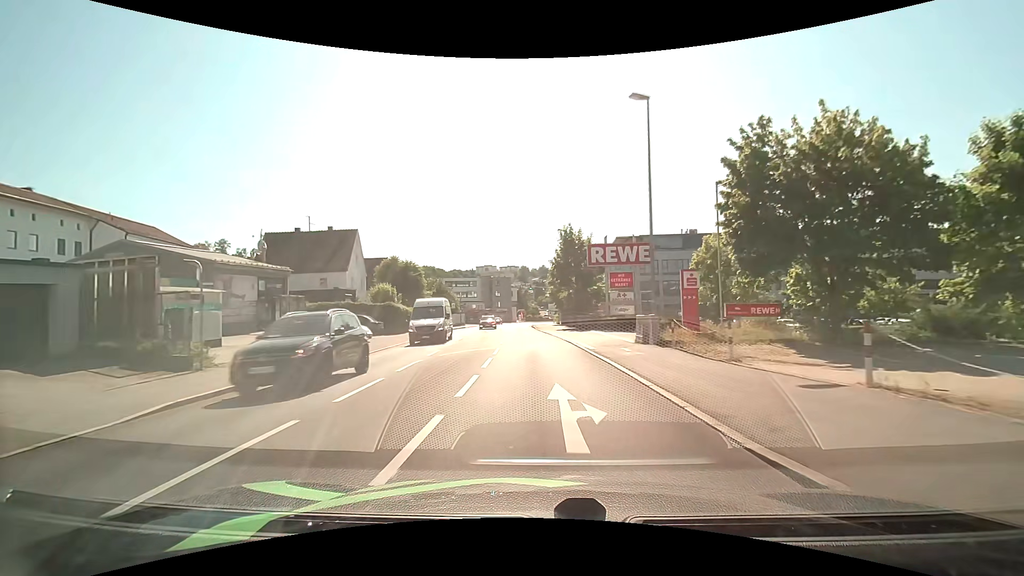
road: tertiary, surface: asphalt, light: Day
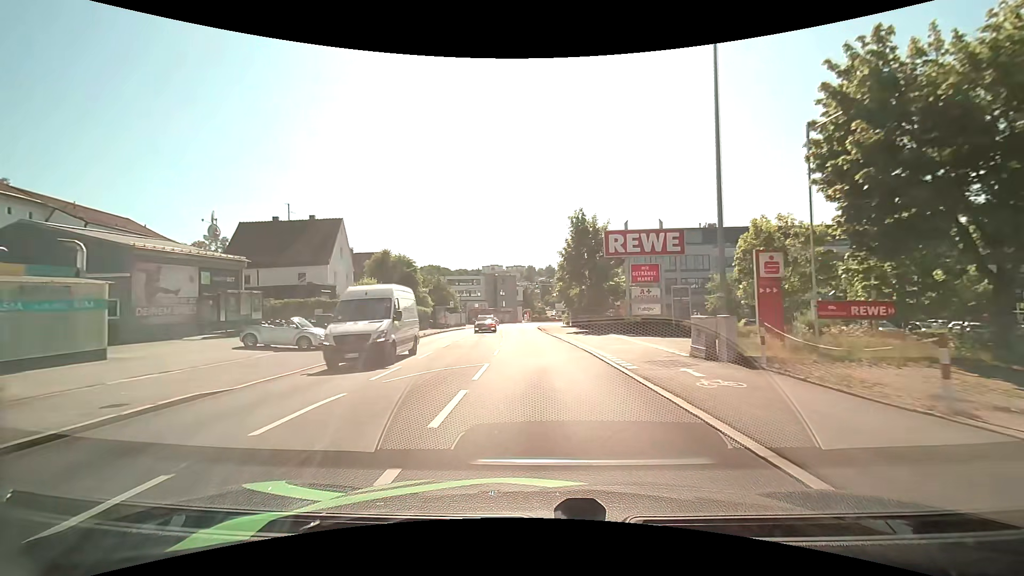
(0.0, +6.8) m; -1°
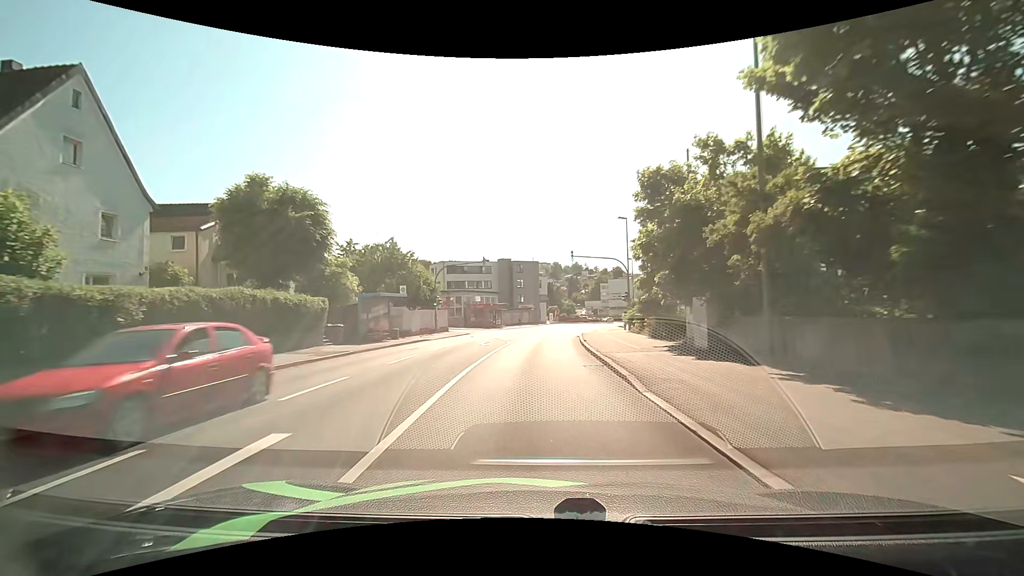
(-0.9, +34.1) m; -3°
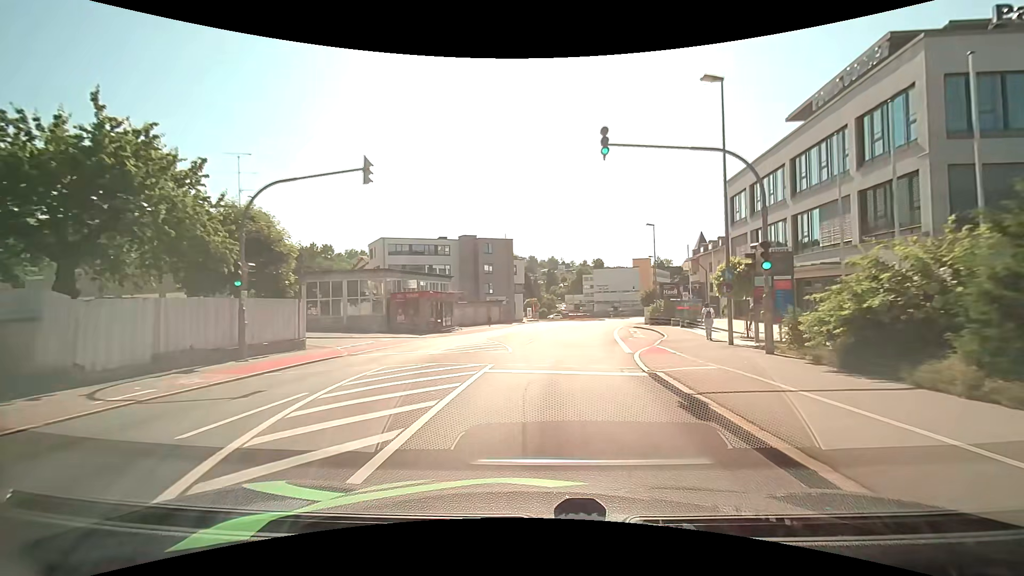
(0.0, +26.4) m; +2°
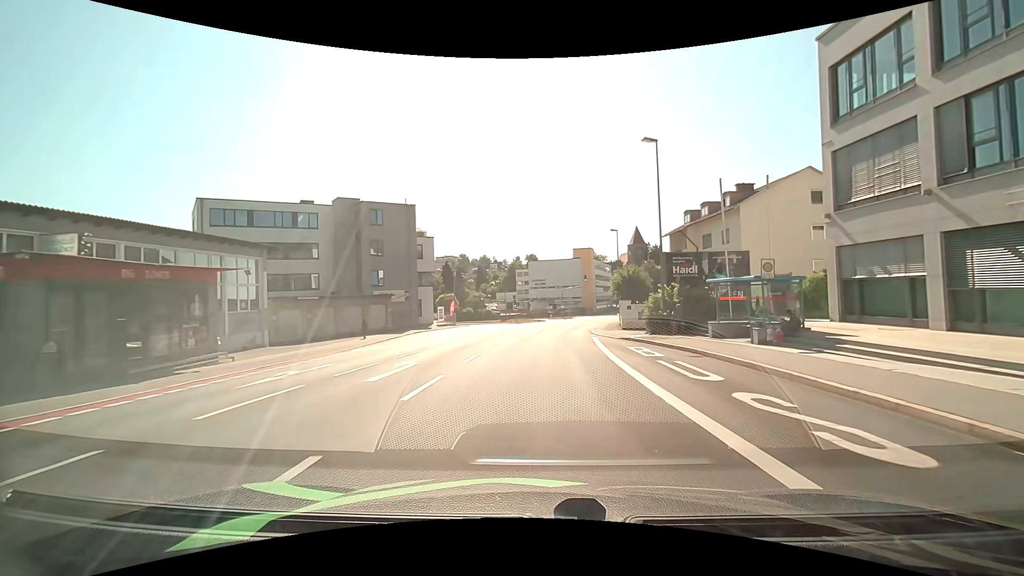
(+1.9, +25.4) m; +8°
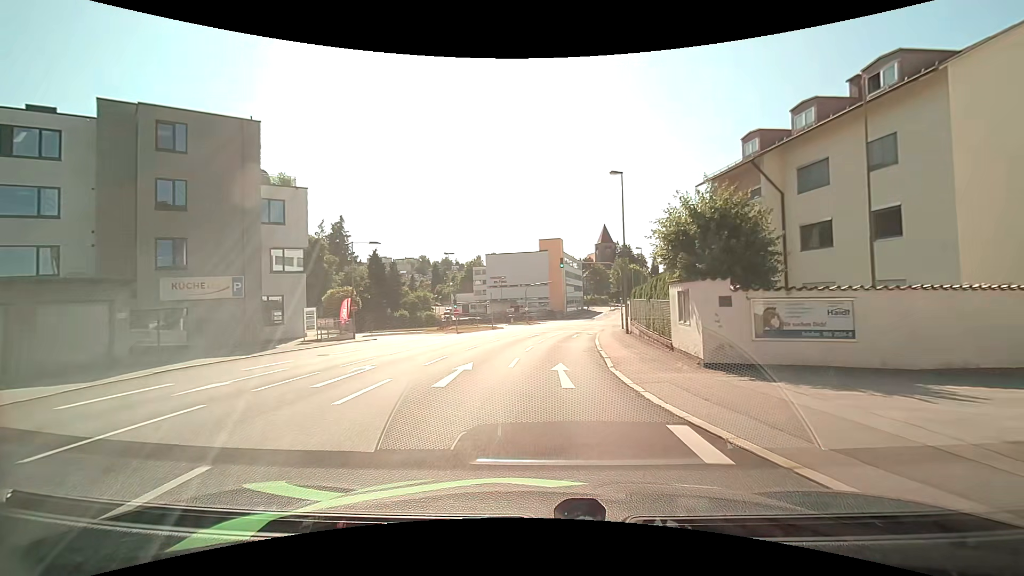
(+1.0, +24.0) m; +4°
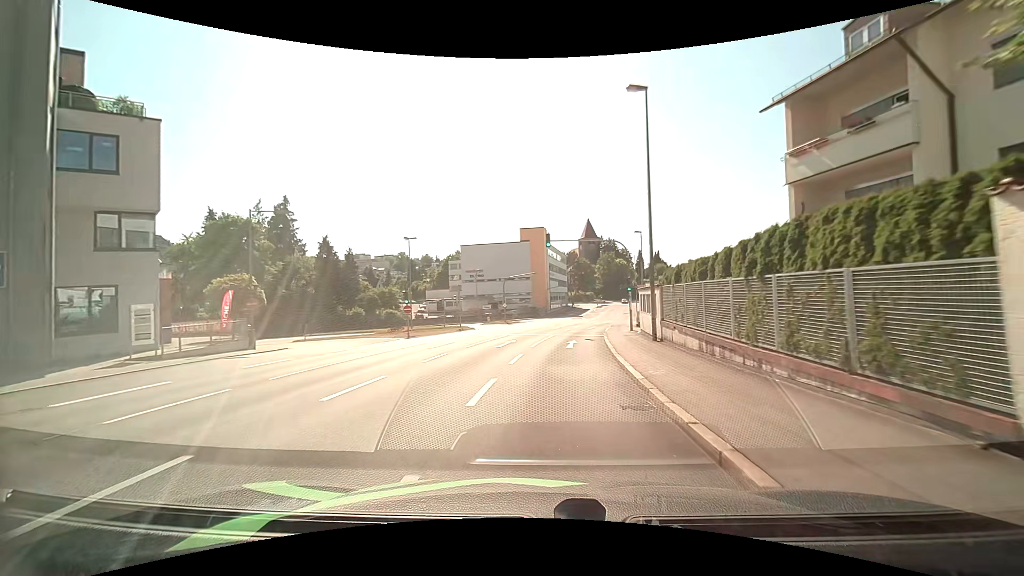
(+0.2, +11.7) m; +2°
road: tertiary_link
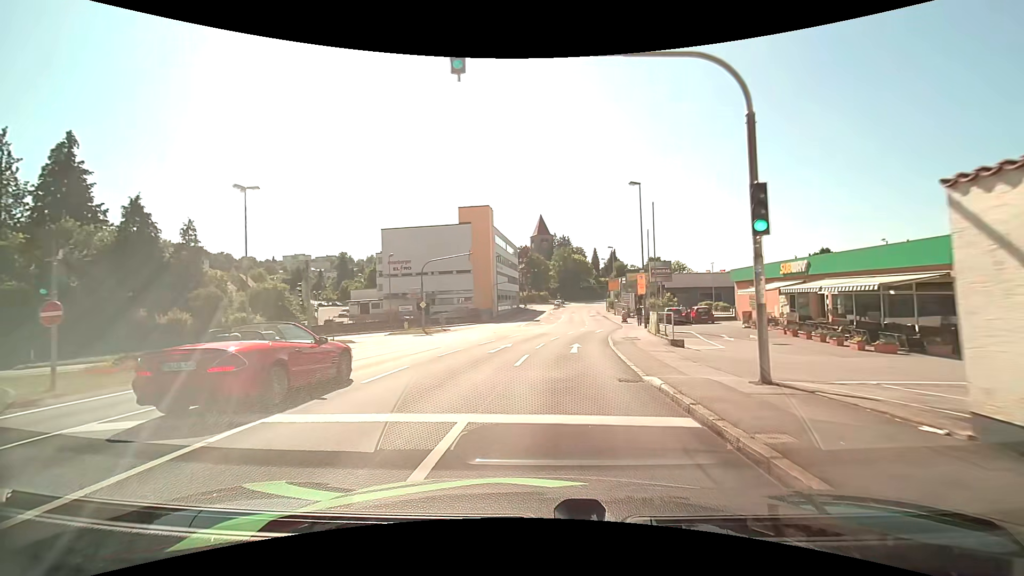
(+1.0, +23.1) m; +6°
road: tertiary
(0, +10) (+1, +20) (+2, +30) (+4, +40) (+6, +50) (+7, +60) (+7, +70) (+8, +79) (+9, +89) (+10, +99) m
